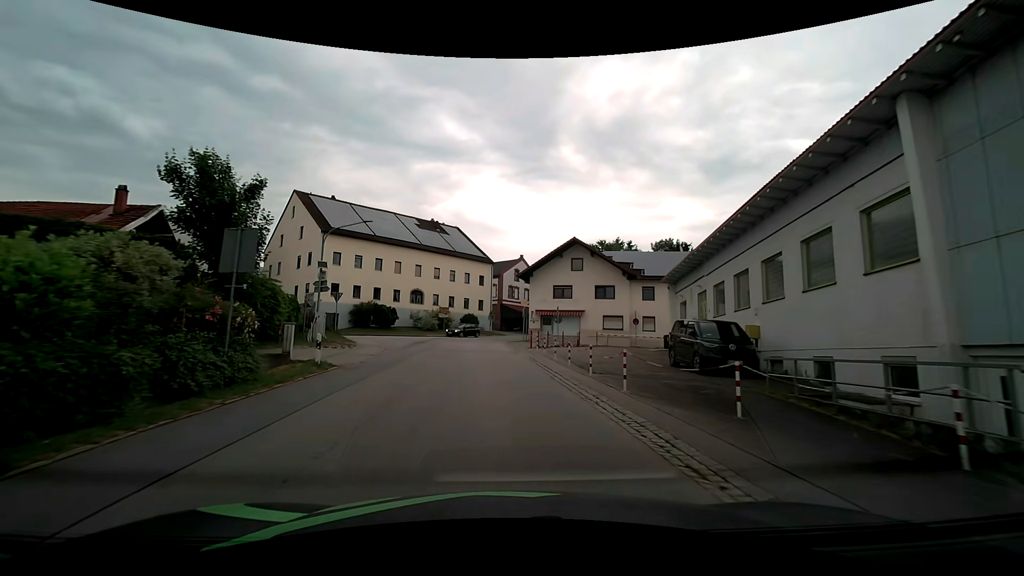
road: secondary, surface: asphalt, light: Day
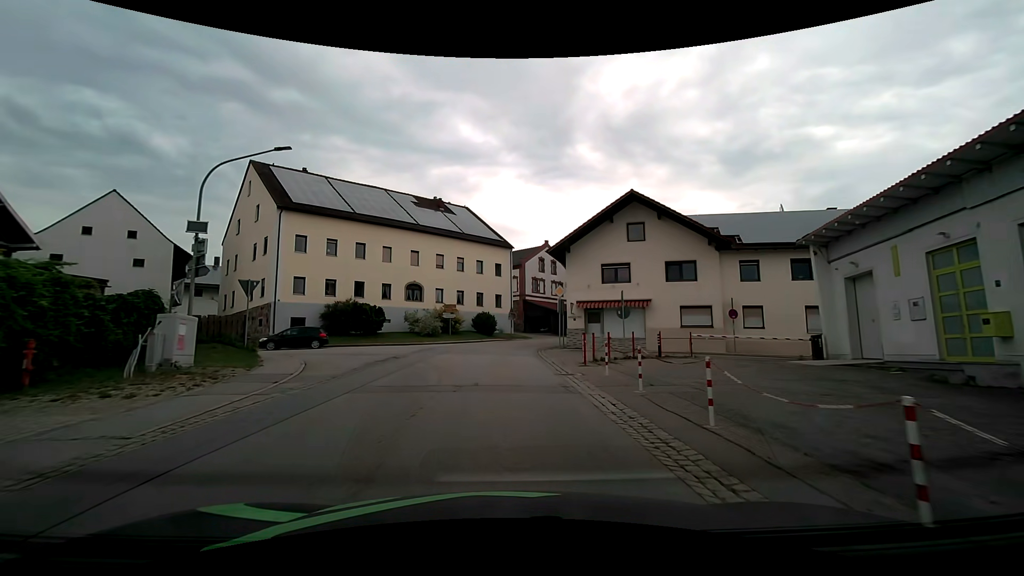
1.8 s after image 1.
(-0.4, +14.7) m; -3°
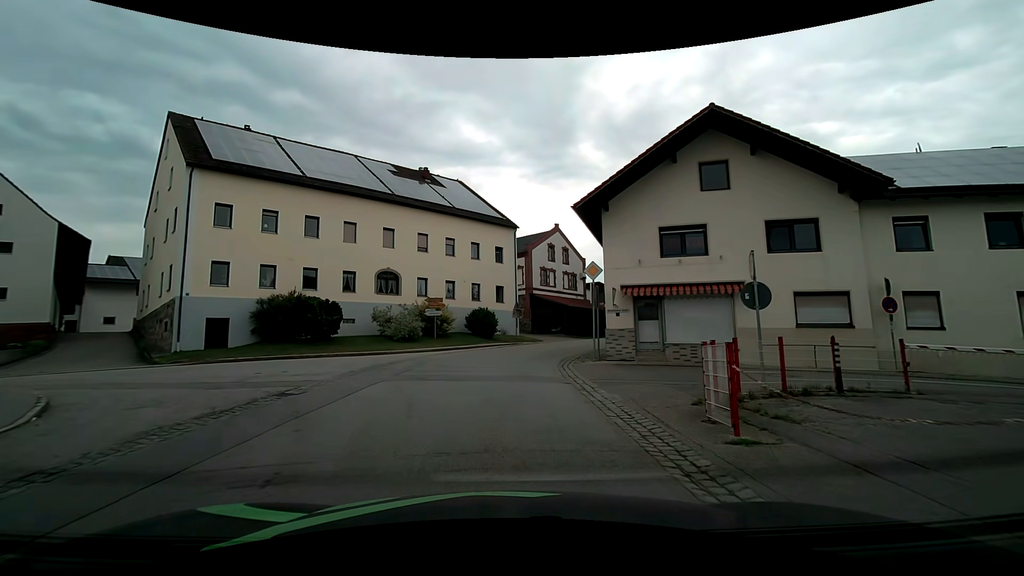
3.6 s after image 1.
(0.0, +11.3) m; -1°
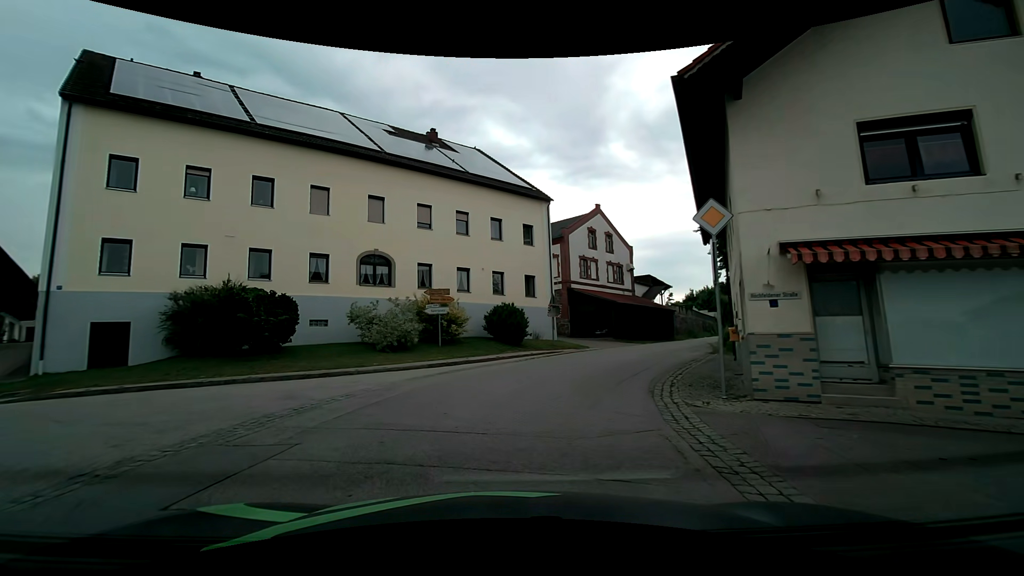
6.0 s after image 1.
(+0.1, +10.0) m; -3°
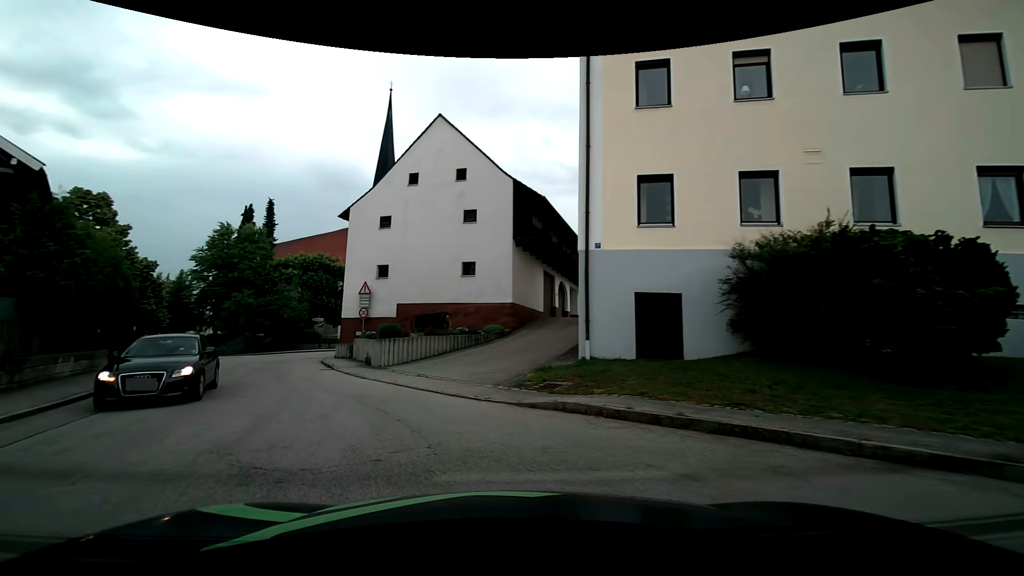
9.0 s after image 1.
(-5.1, +9.5) m; -57°
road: tertiary
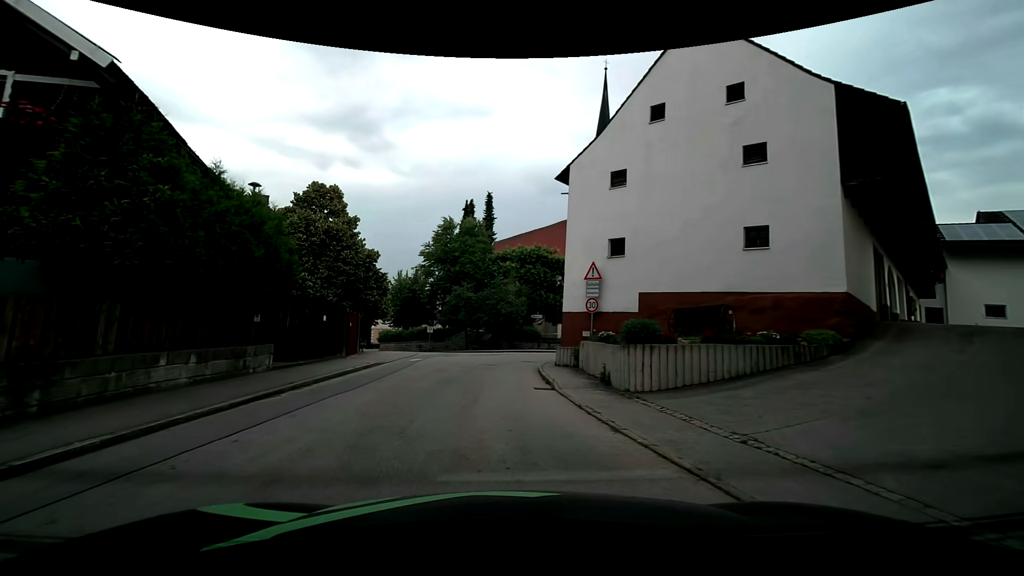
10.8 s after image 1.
(-2.0, +8.5) m; -24°
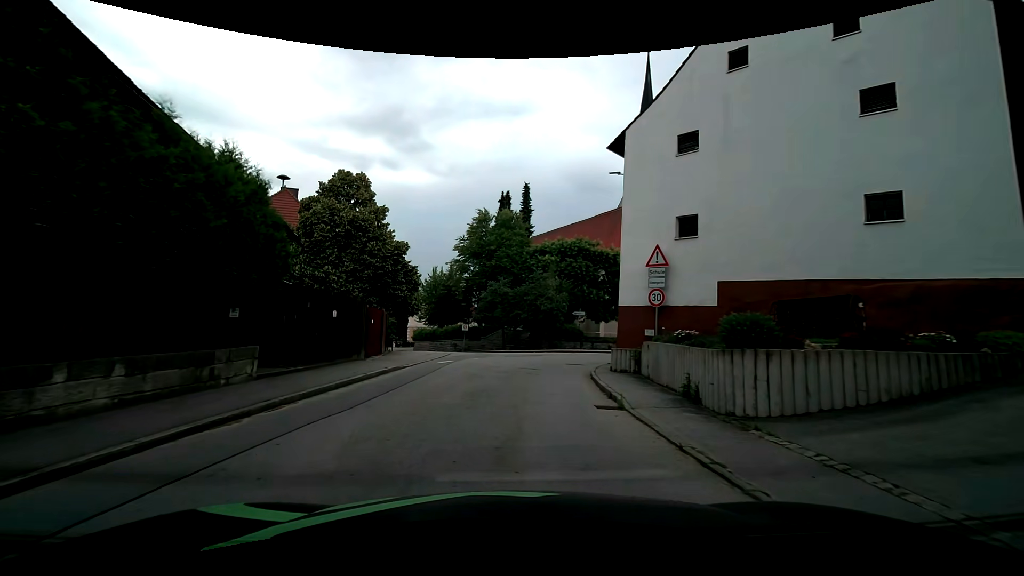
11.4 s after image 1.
(-0.1, +3.4) m; -4°
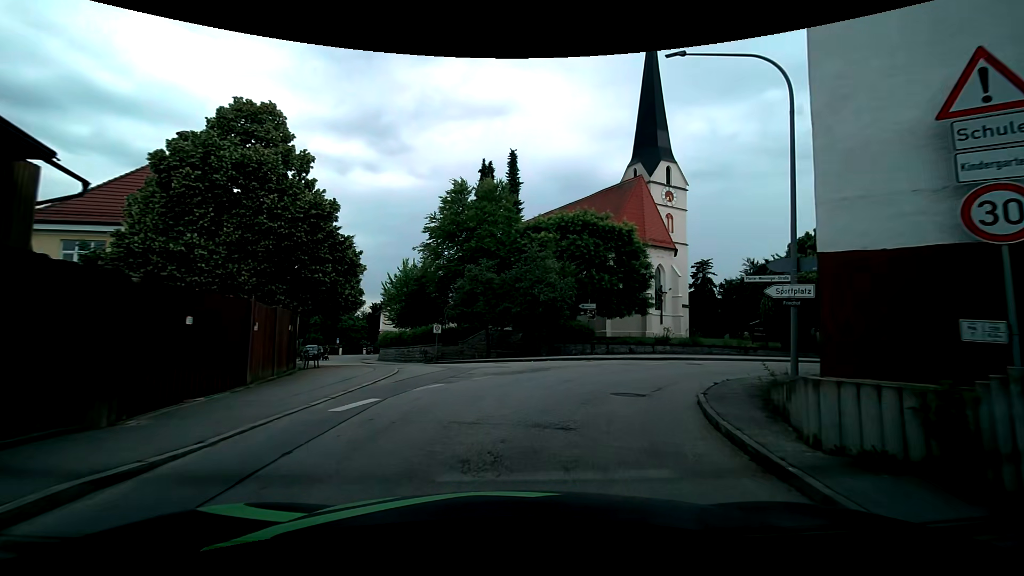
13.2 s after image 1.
(-0.2, +11.6) m; +2°
(+1, +10) (+5, +19) (+13, +25) (+22, +29) (+32, +31) (+42, +34) (+51, +36) (+61, +37) (+71, +39) (+81, +41) m
